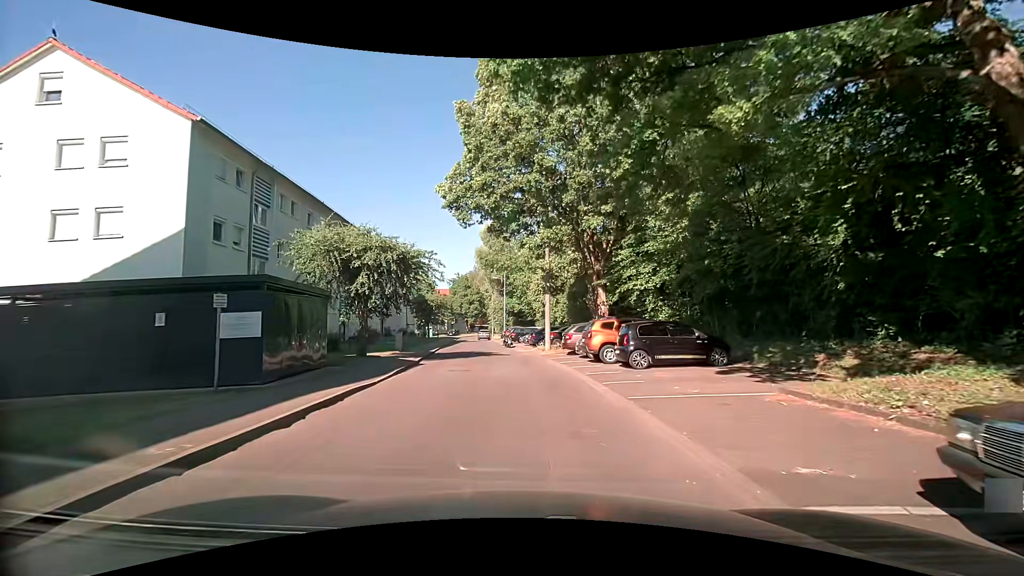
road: residential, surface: asphalt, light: Day
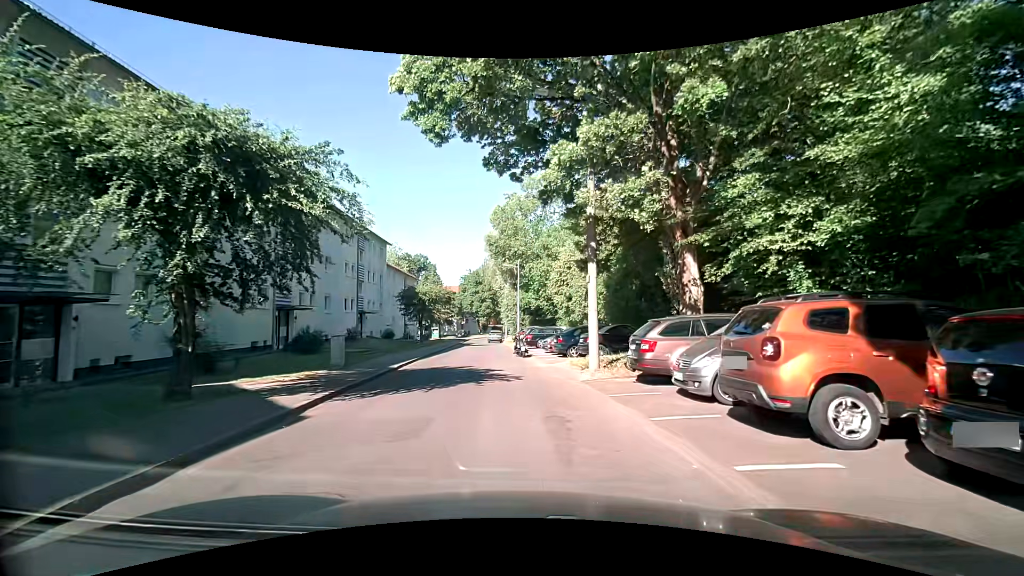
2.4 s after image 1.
(-0.3, +12.3) m; -1°
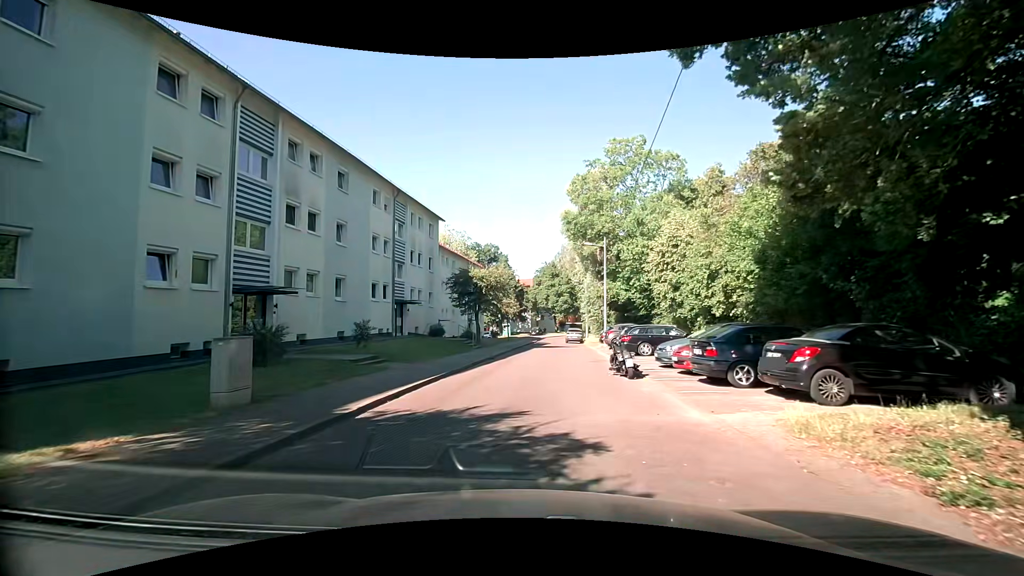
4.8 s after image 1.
(-0.7, +10.7) m; -10°
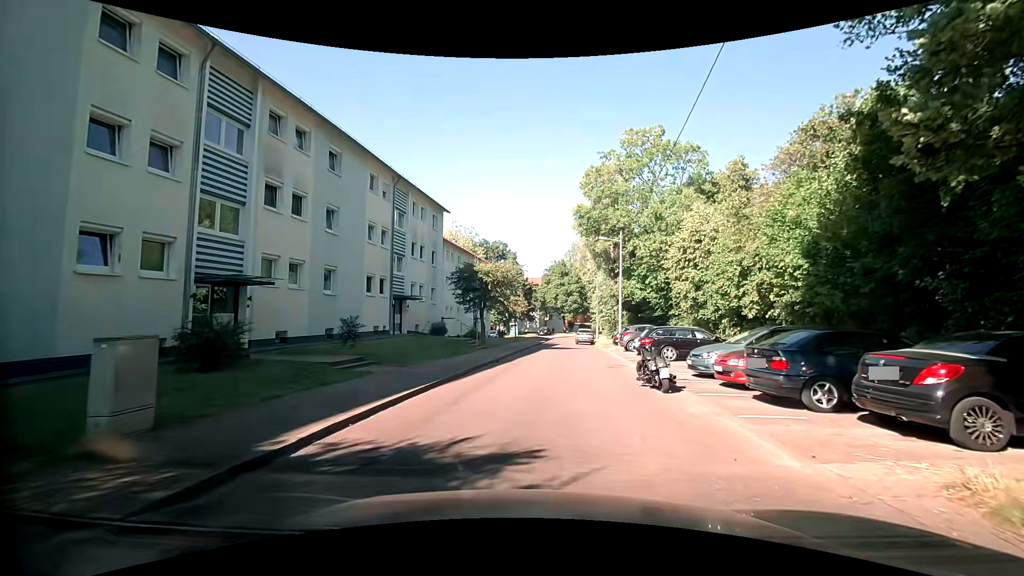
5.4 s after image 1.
(-0.1, +2.5) m; -1°
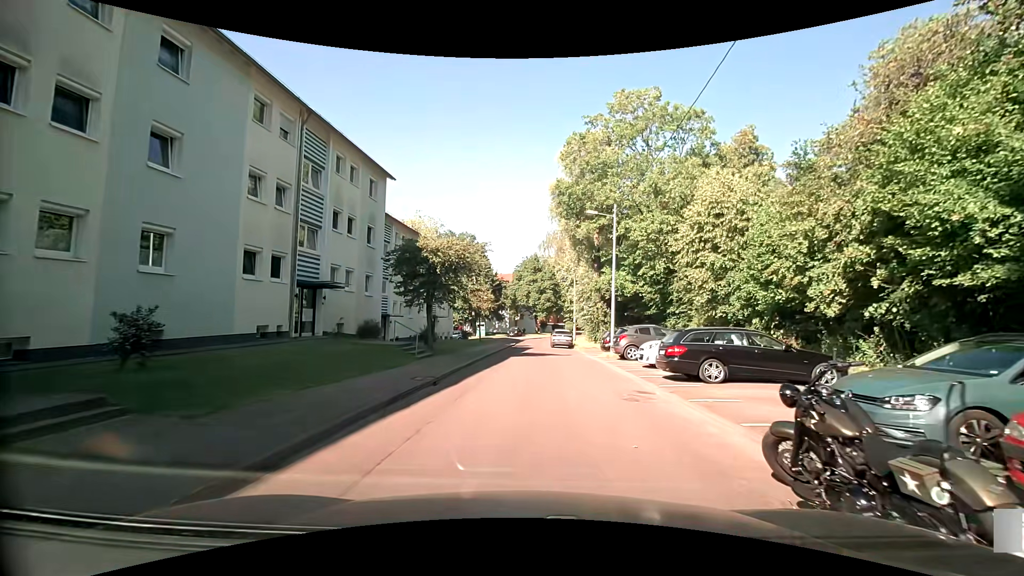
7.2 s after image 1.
(+0.4, +8.4) m; +5°
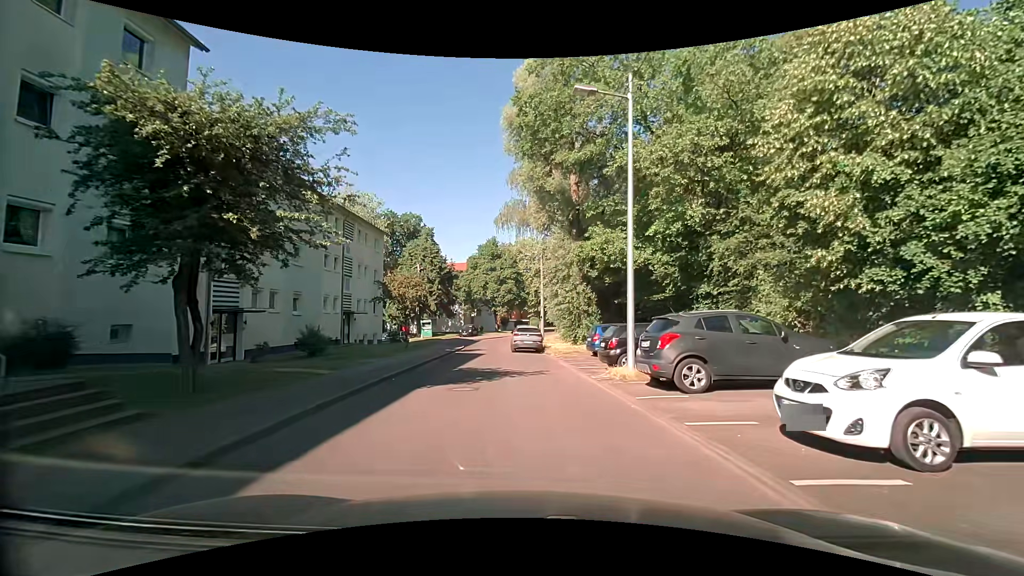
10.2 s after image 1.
(+0.3, +13.7) m; +2°
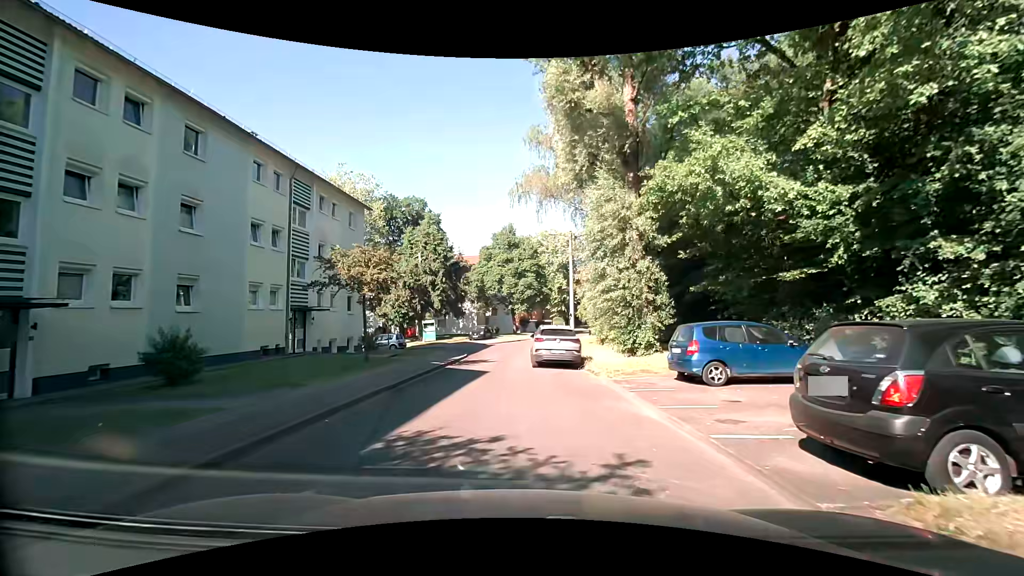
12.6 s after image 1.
(-0.1, +10.7) m; -3°
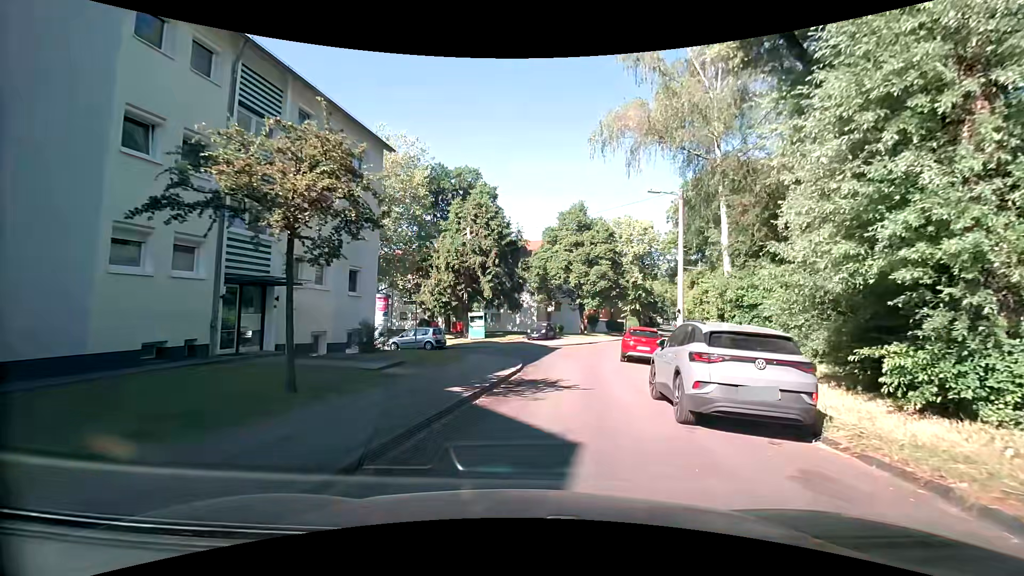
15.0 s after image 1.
(-0.9, +10.9) m; -5°
